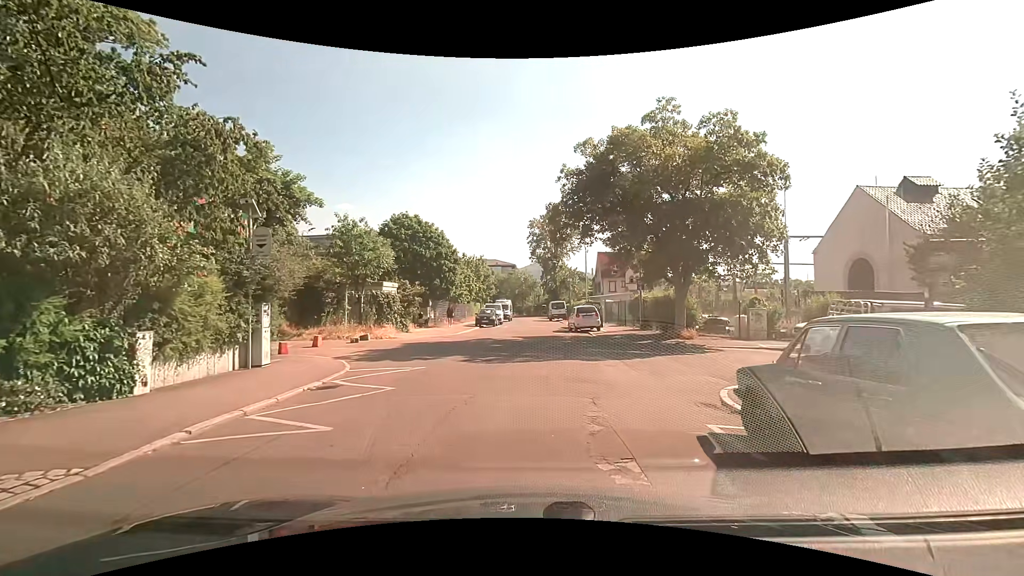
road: residential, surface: asphalt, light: Day
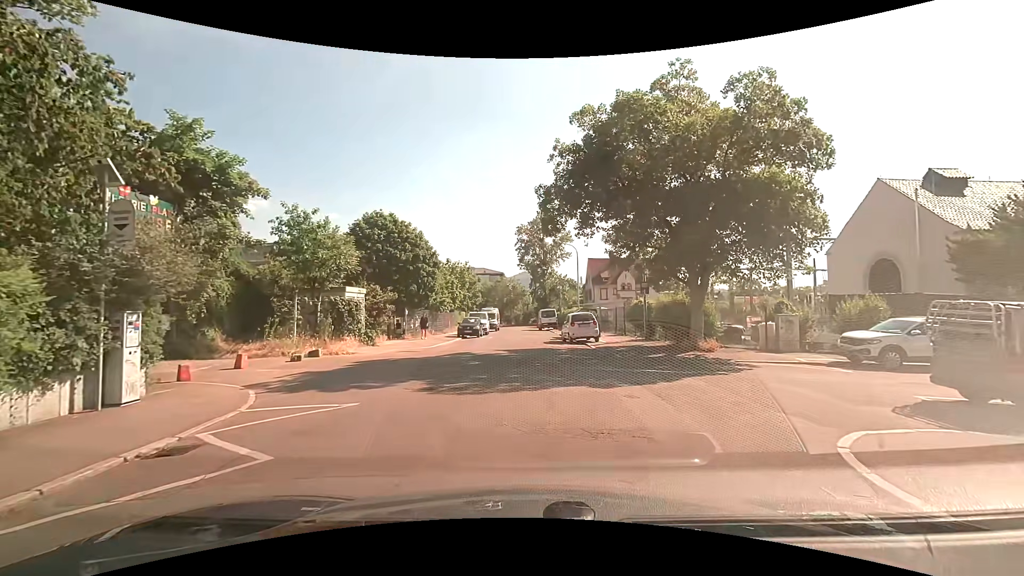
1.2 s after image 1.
(+0.1, +3.9) m; +3°
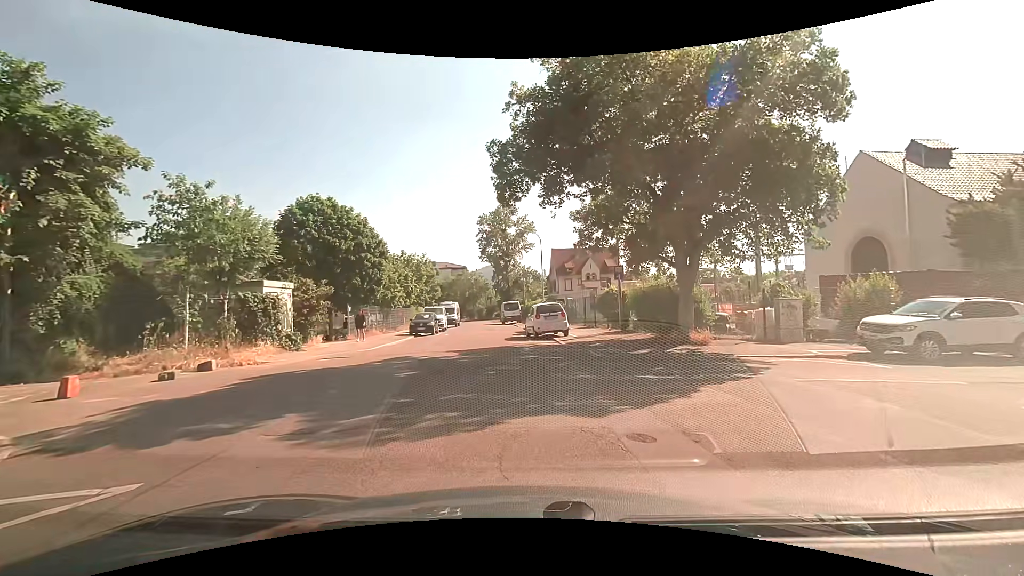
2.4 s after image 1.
(+0.1, +3.6) m; +4°
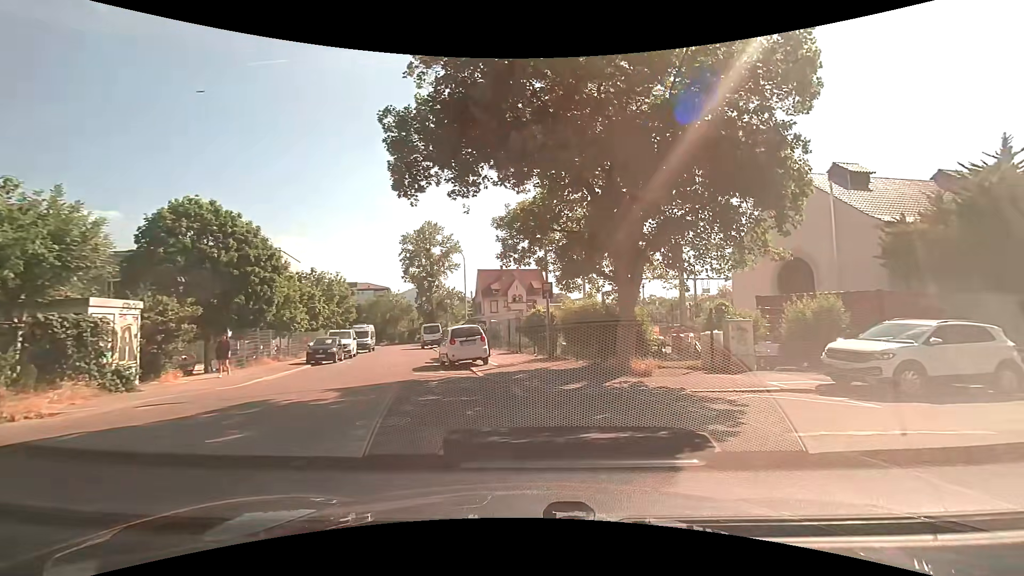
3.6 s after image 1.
(+0.2, +3.2) m; +11°
